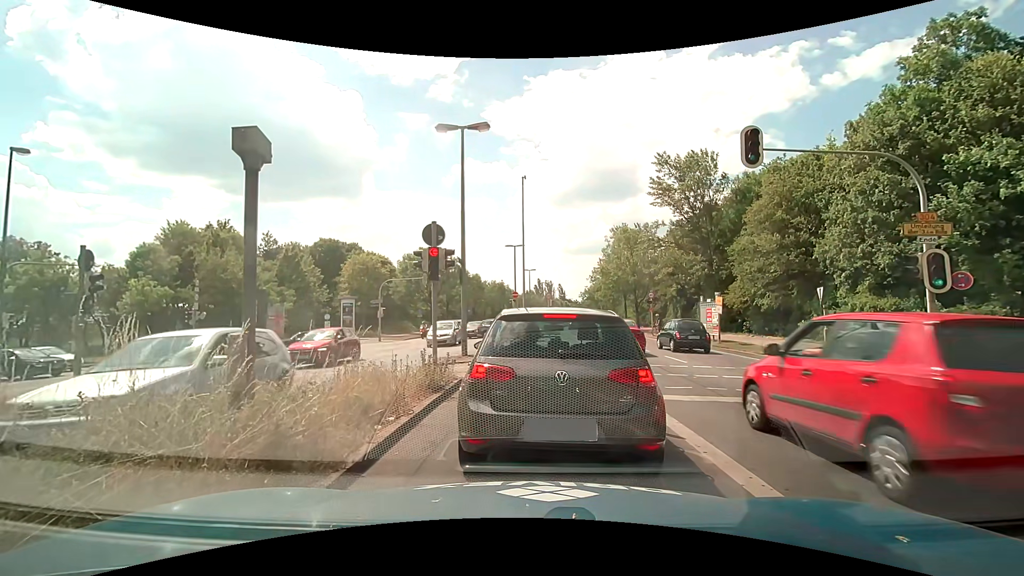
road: primary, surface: asphalt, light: Day
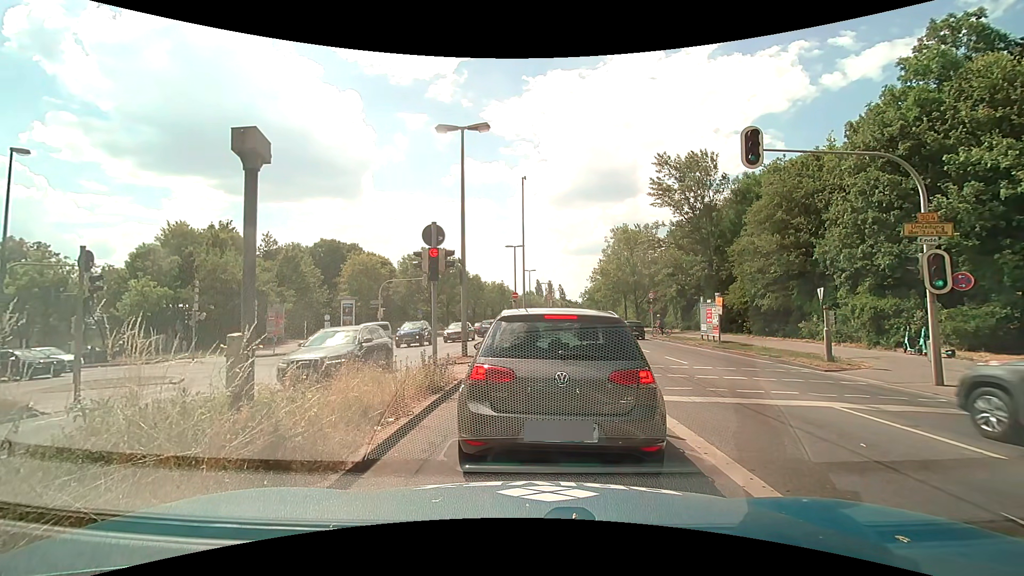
(0.0, +0.1) m; 0°
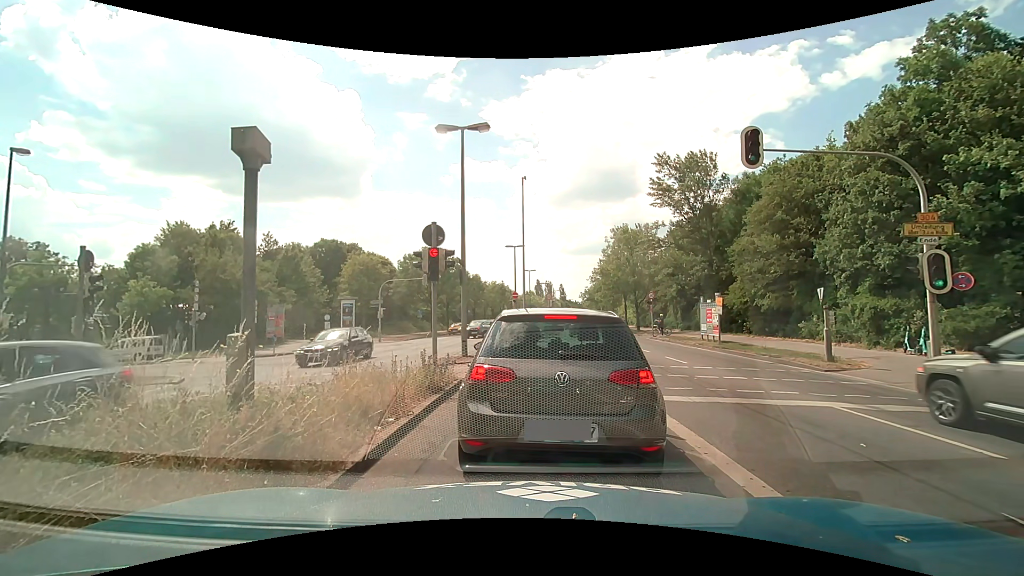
(0.0, 0.0) m; 0°
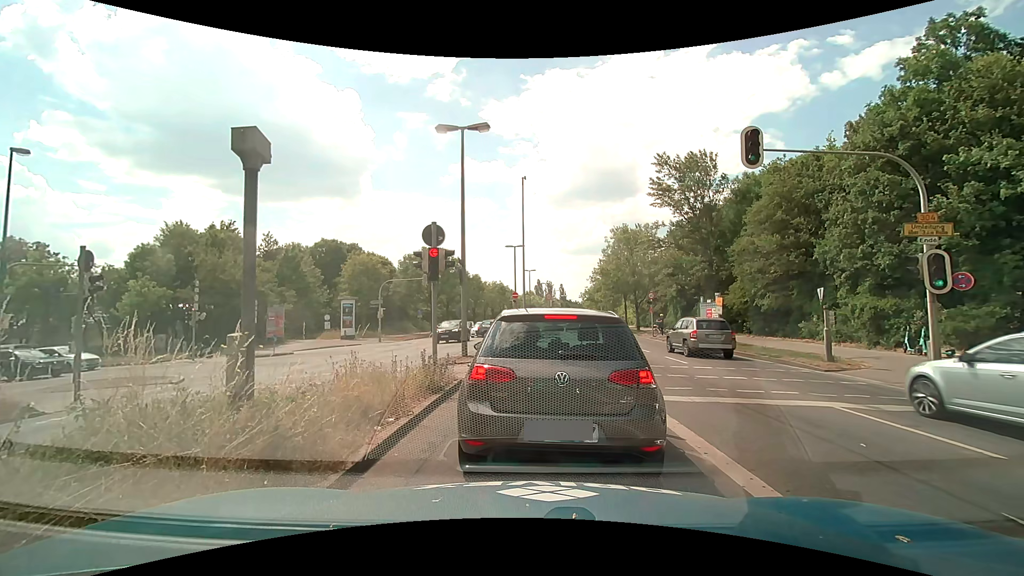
(0.0, 0.0) m; 0°
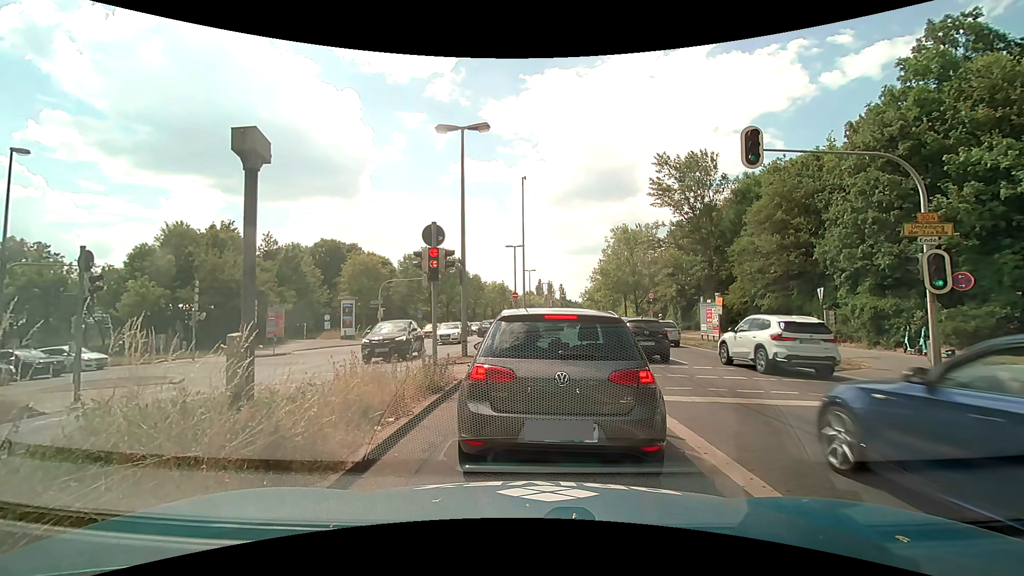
(0.0, 0.0) m; 0°
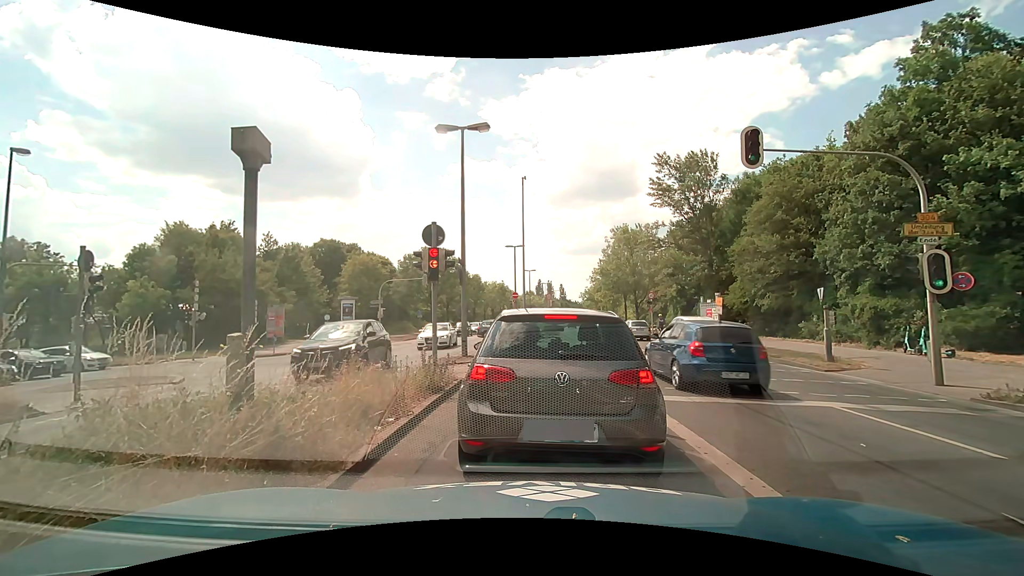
(0.0, 0.0) m; 0°
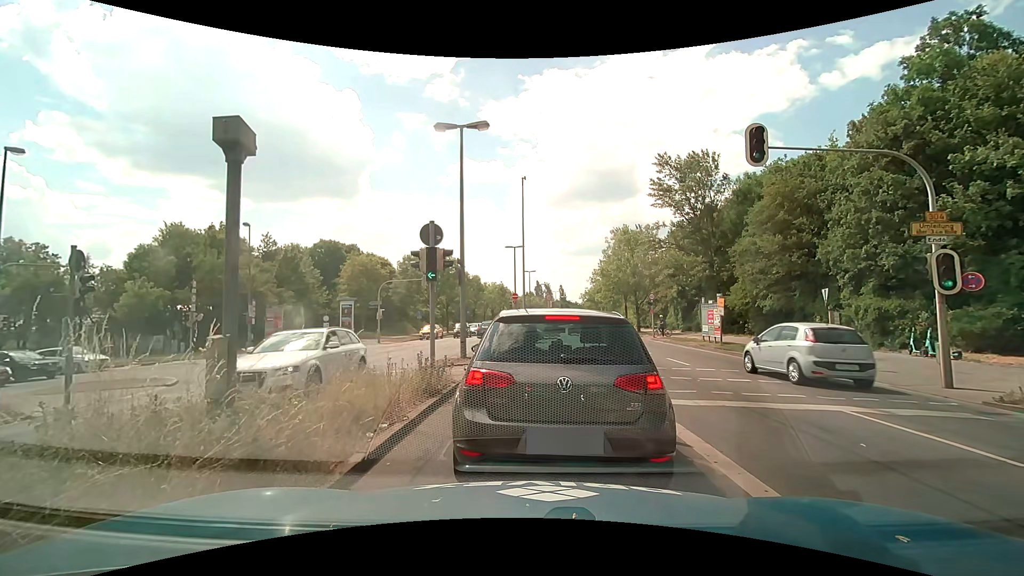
(0.0, +0.2) m; 0°
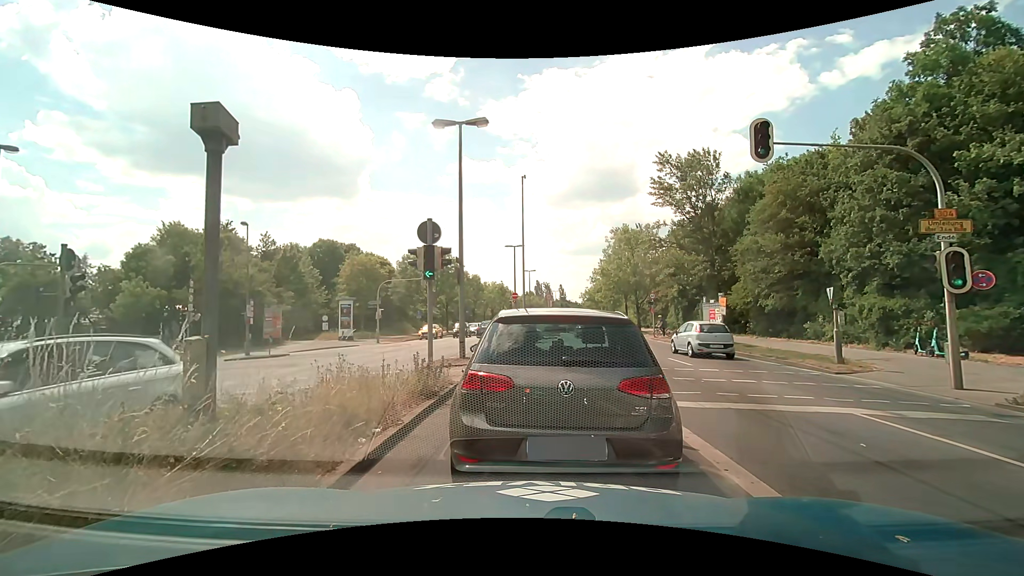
(0.0, +0.3) m; 0°
(0, +10) (0, +20) (-3, +29) (-11, +36) (-20, +38) (-30, +38) (-40, +39) (-50, +39) (-60, +38) (-70, +37) m
